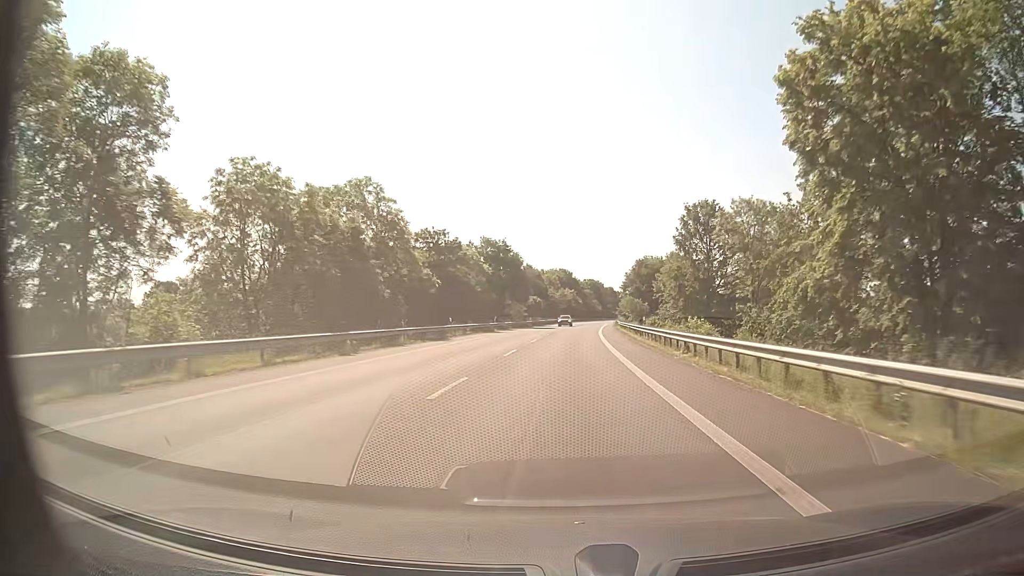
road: primary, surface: asphalt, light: Day
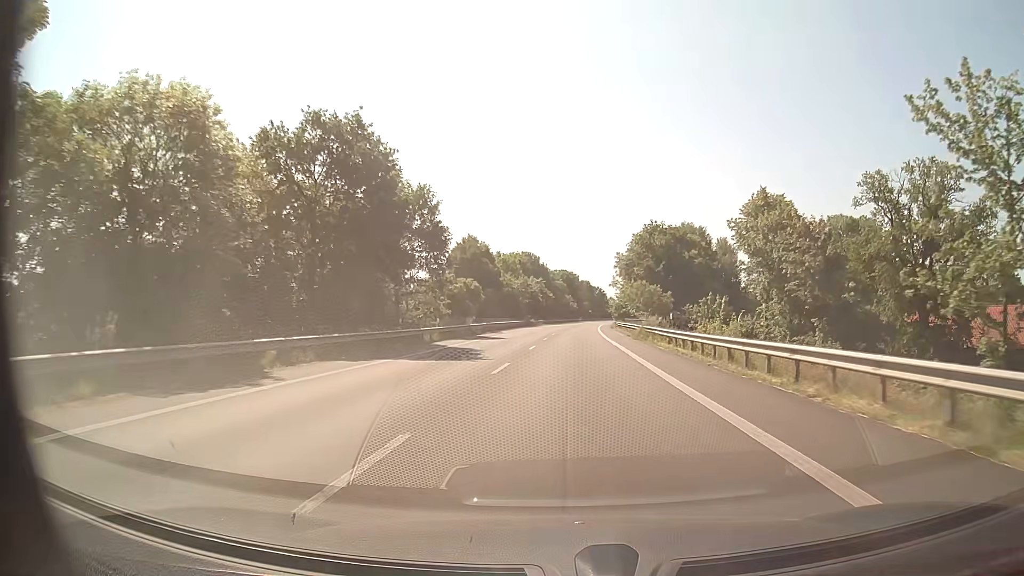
(+1.2, +55.7) m; +3°
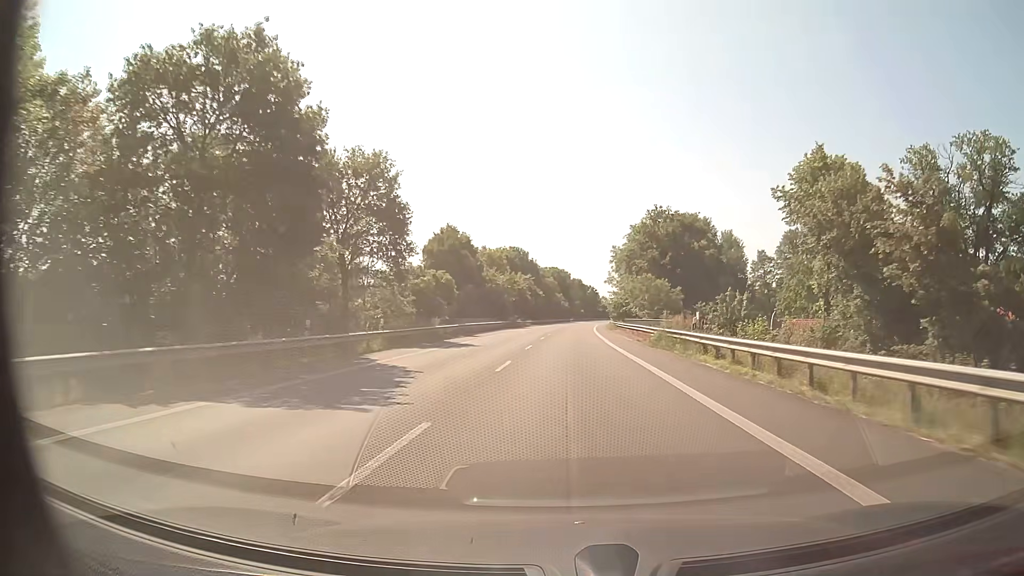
(+0.1, +11.1) m; +1°
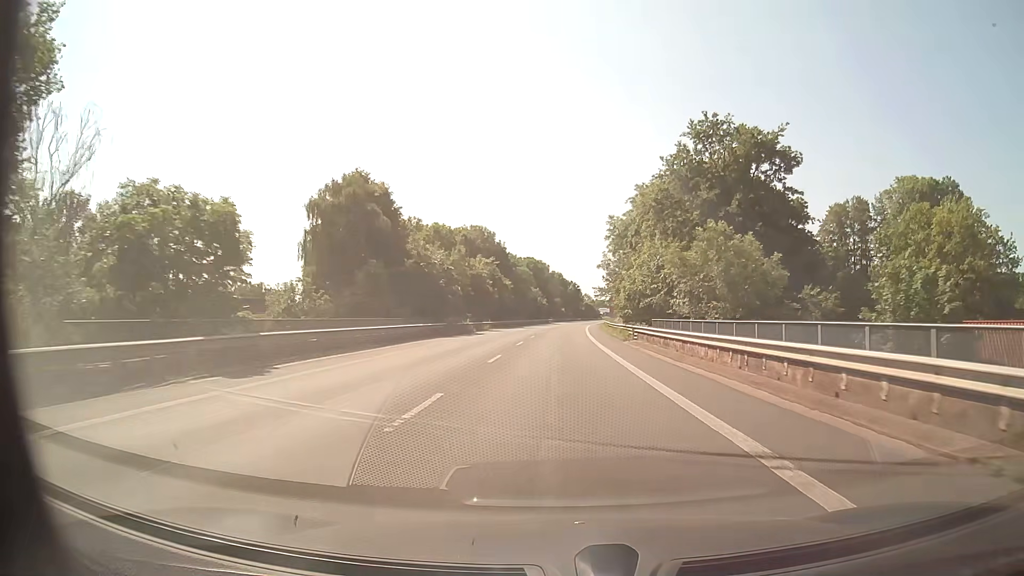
(+0.7, +33.4) m; +2°
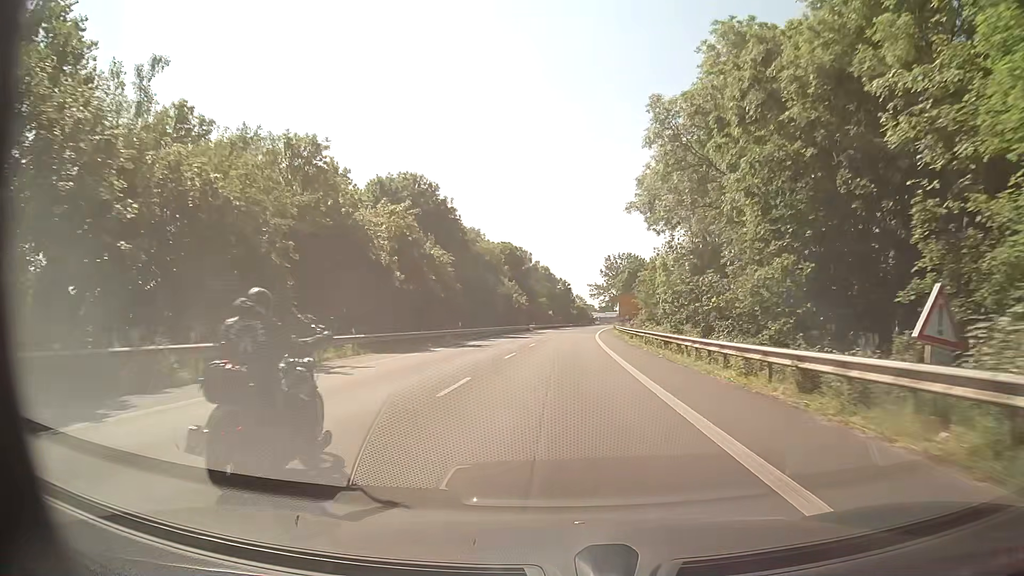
(+0.3, +44.5) m; +1°
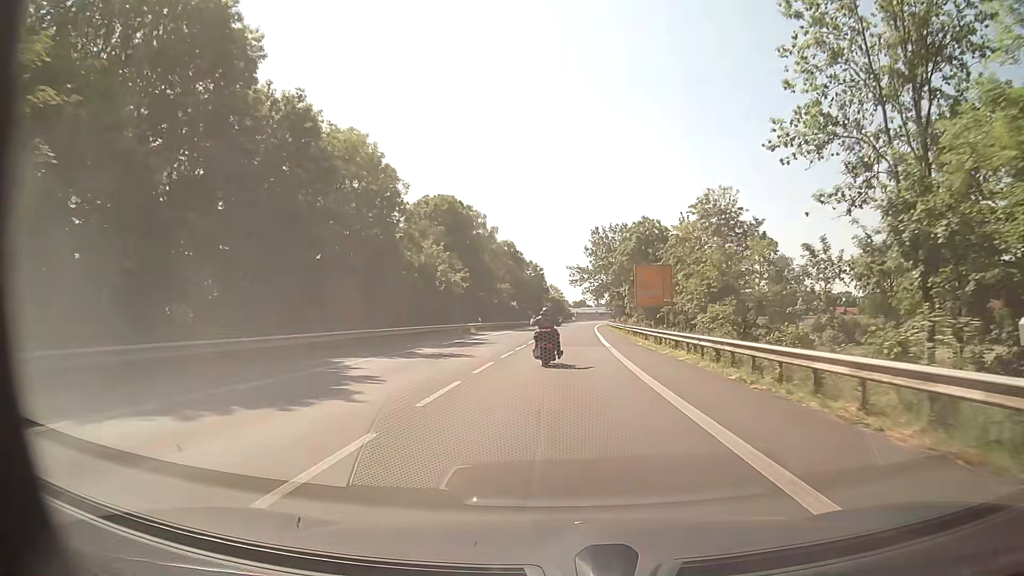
(+0.4, +44.5) m; +2°
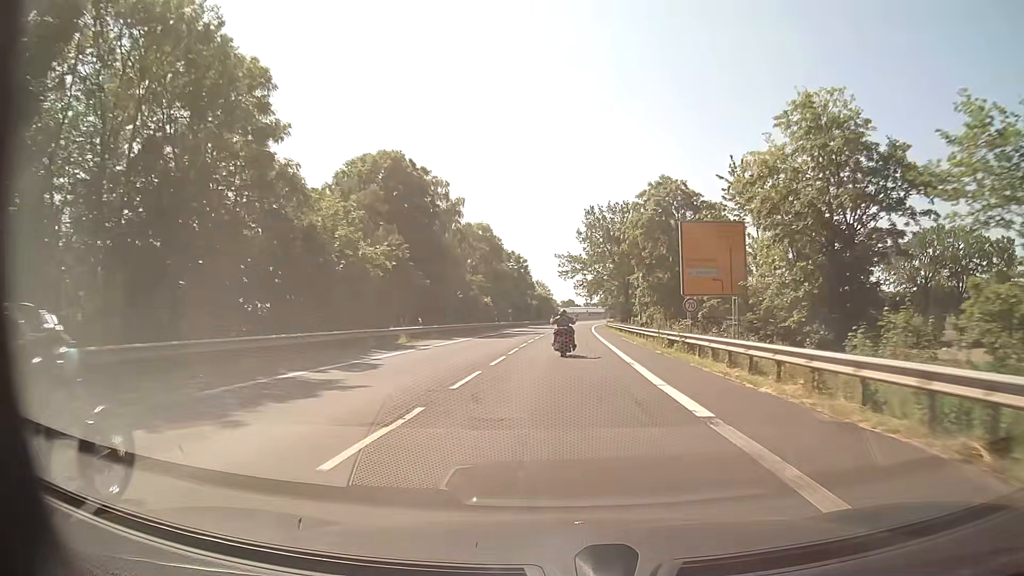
(+0.2, +22.3) m; +1°
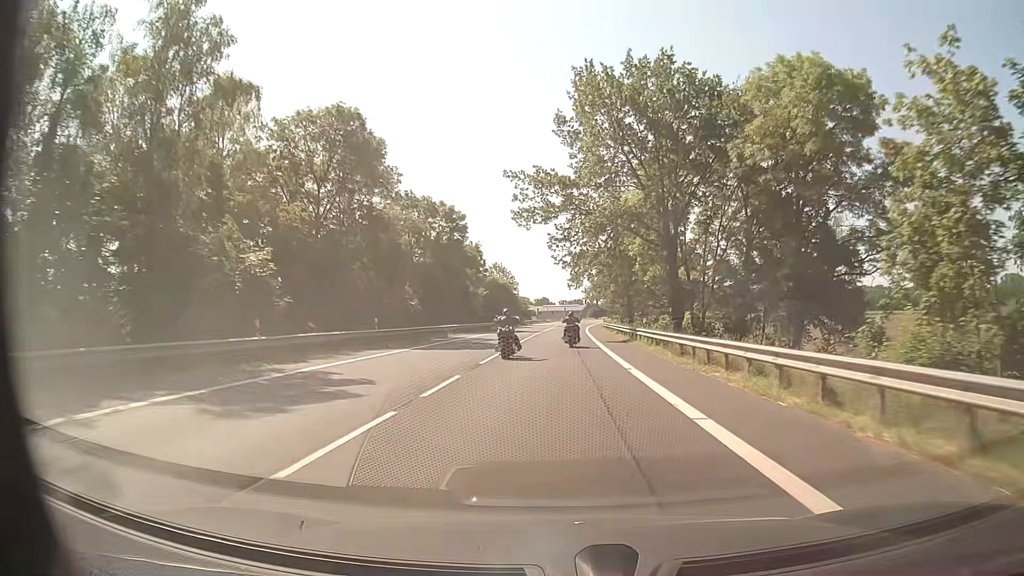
(+1.1, +55.7) m; +2°
(0, +10) (0, +20) (0, +30) (0, +40) (+1, +50) (+1, +60) (+1, +70) (+2, +80) (+2, +90) (+3, +100) m
